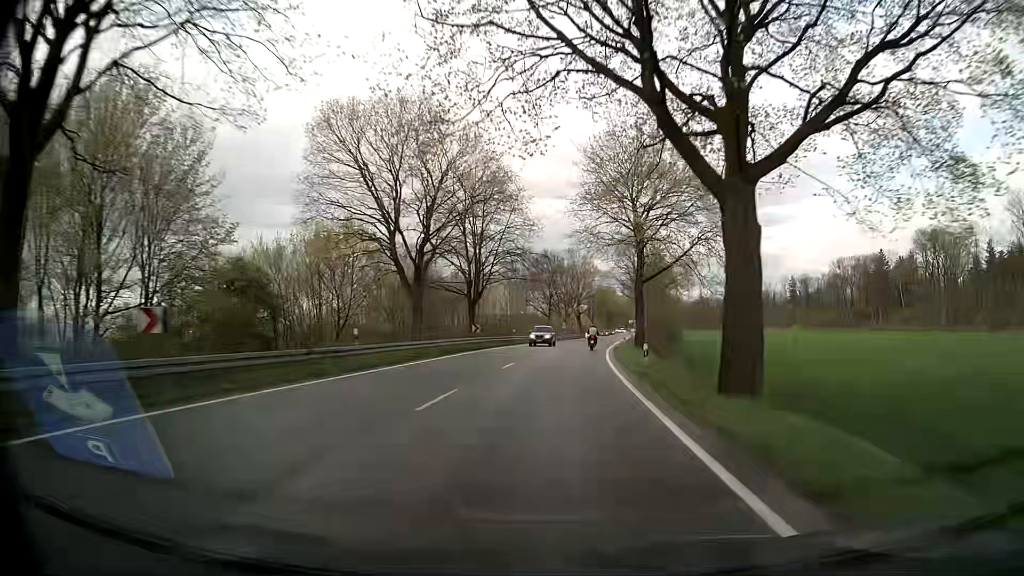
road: secondary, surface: asphalt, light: Day
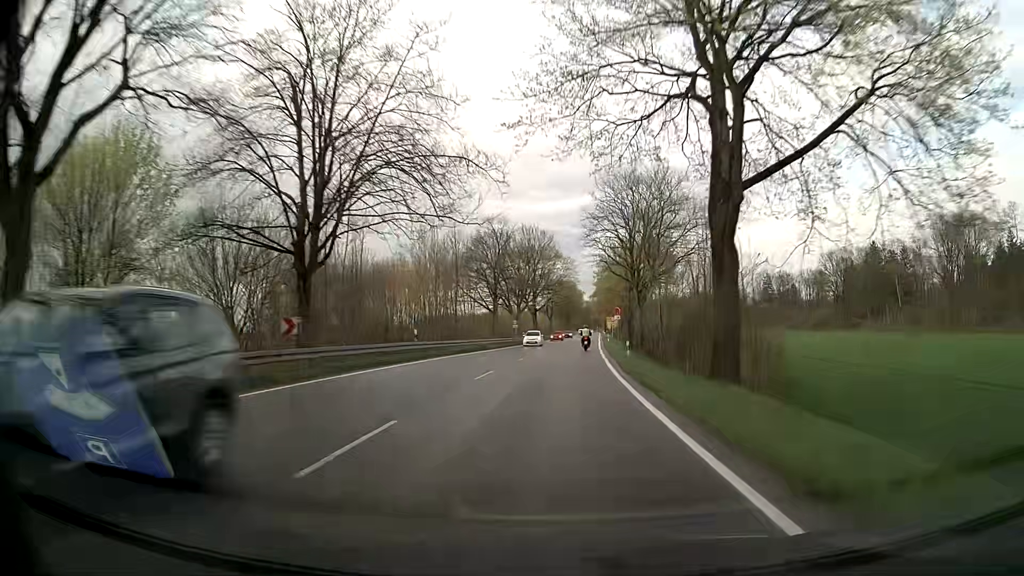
(+1.0, +29.6) m; +4°
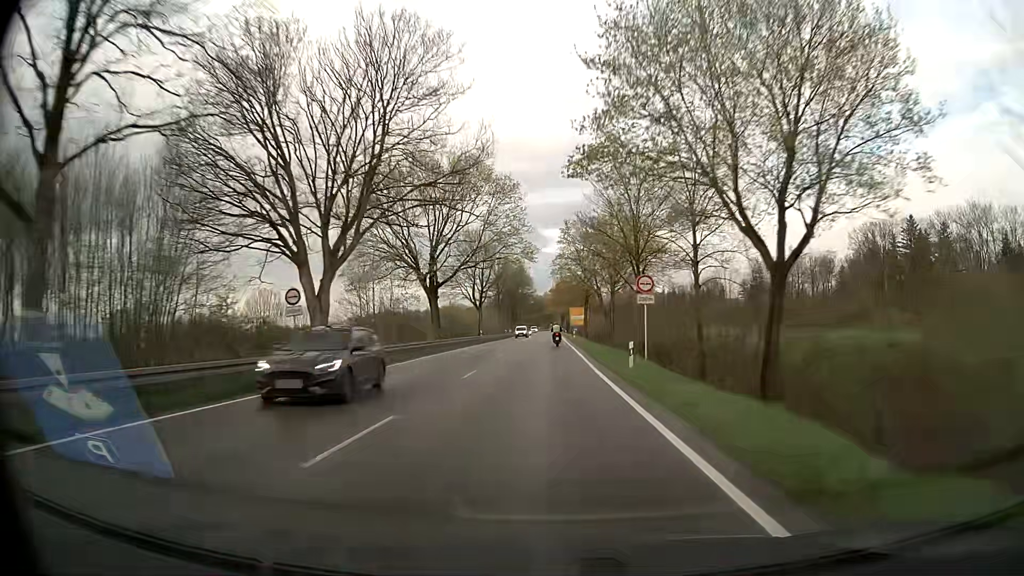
(+2.8, +59.4) m; +4°
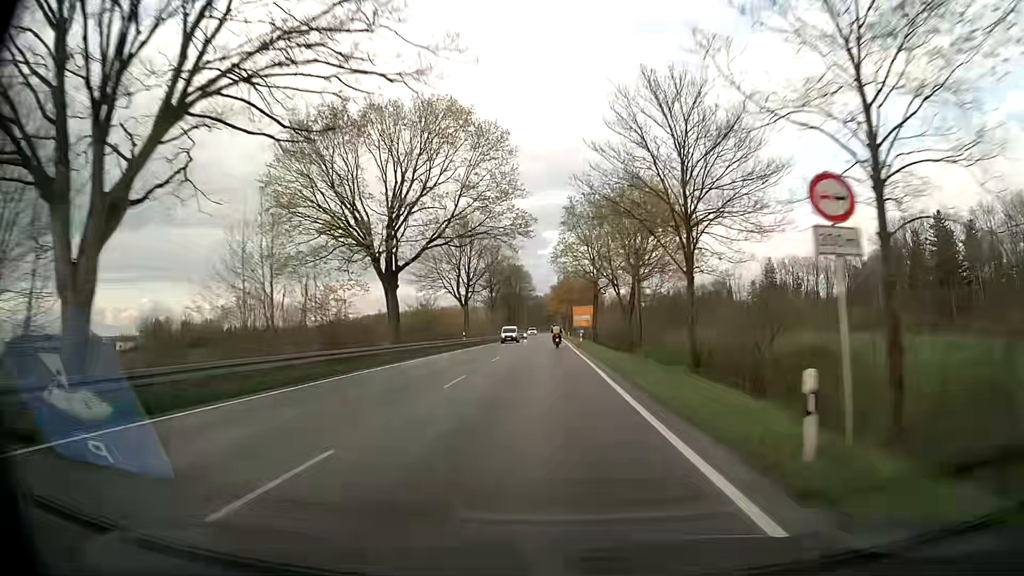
(0.0, +15.0) m; 0°
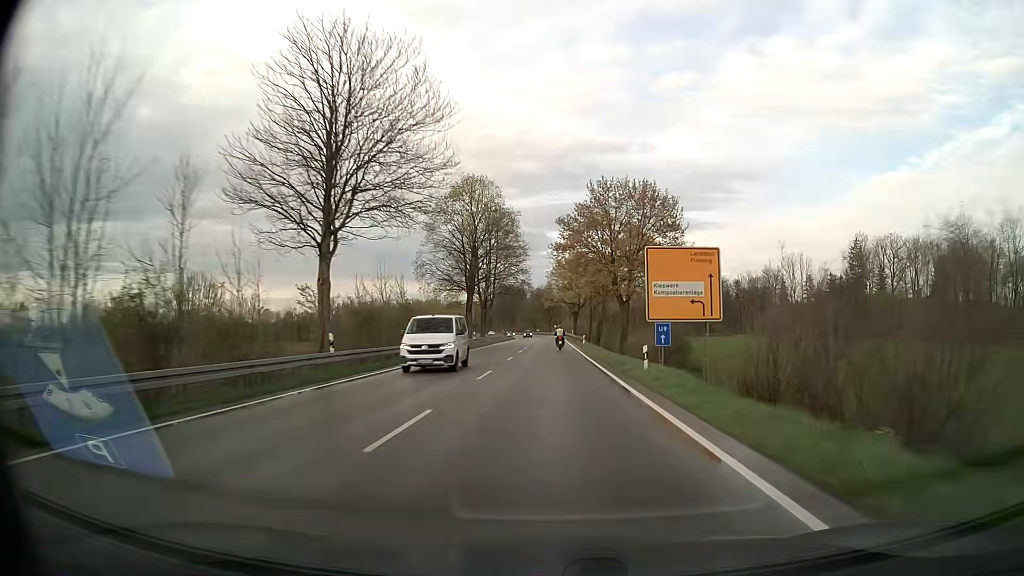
(0.0, +76.0) m; 0°
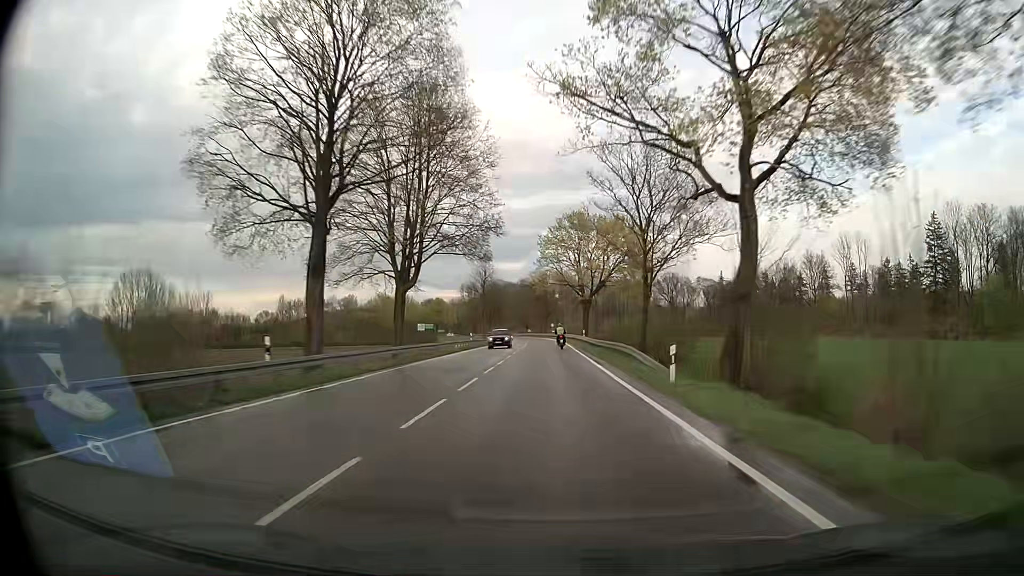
(+0.1, +45.9) m; 0°
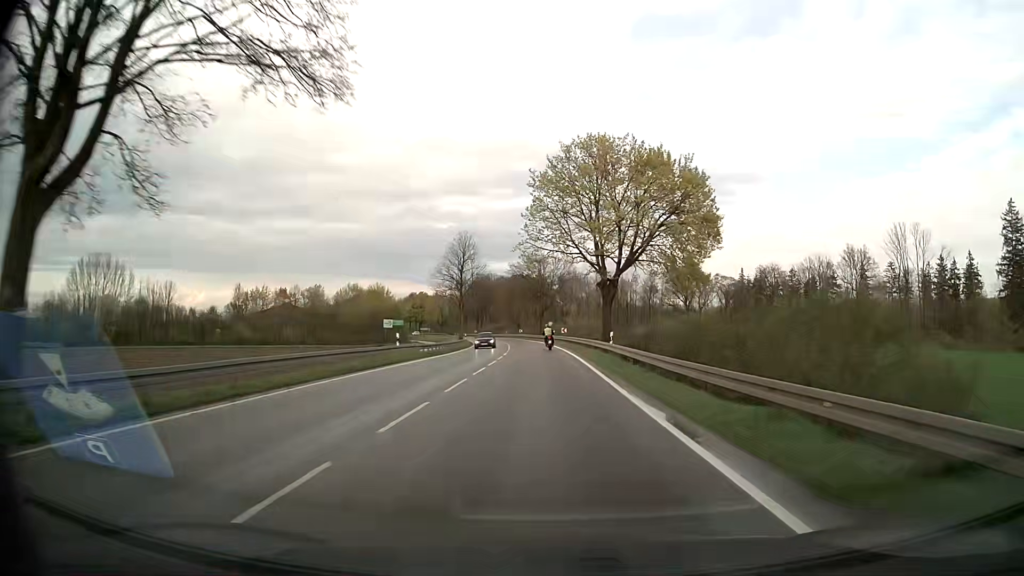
(+0.1, +30.4) m; 0°
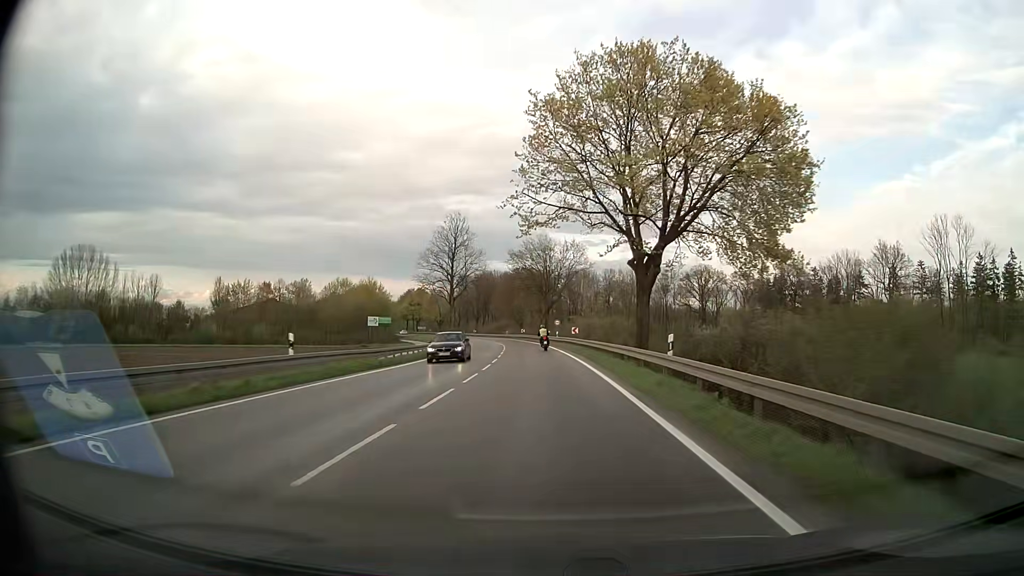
(0.0, +15.1) m; 0°
(0, +10) (0, +20) (0, +30) (-1, +40) (-1, +50) (-2, +60) (-3, +70) (-4, +80) (-5, +90) (-7, +100) m
